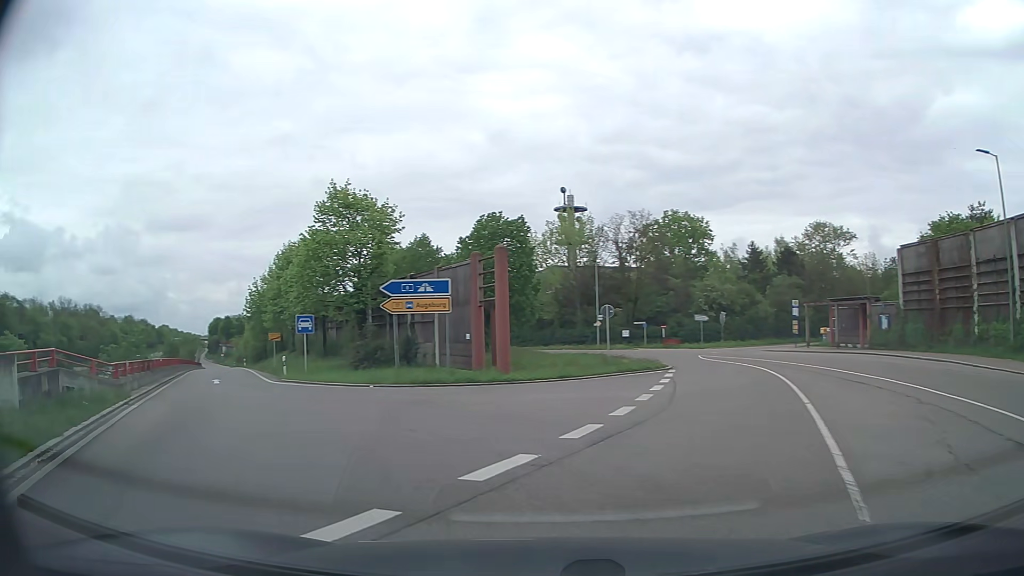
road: secondary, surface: asphalt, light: Day
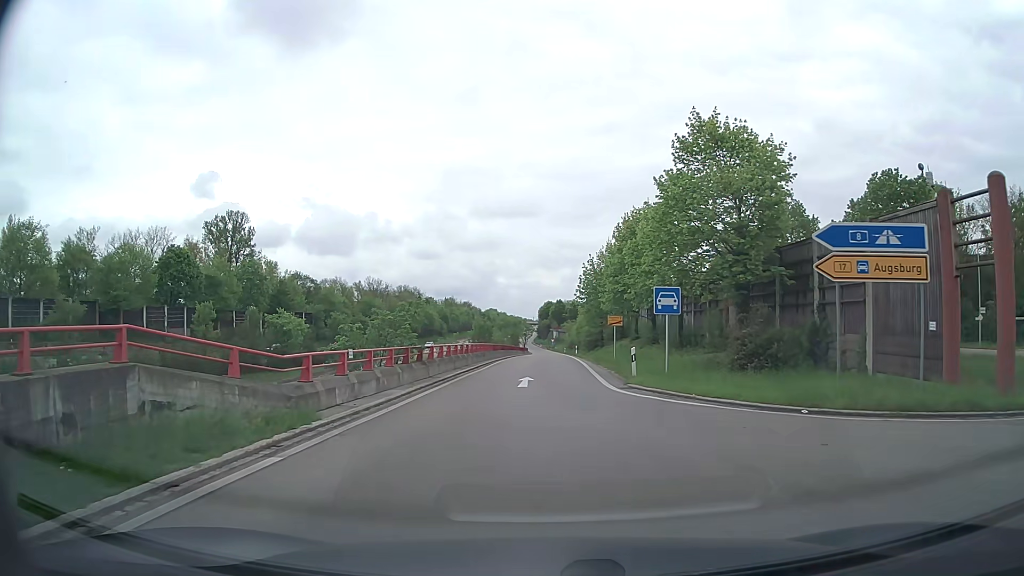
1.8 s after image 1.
(-3.8, +10.2) m; -30°
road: trunk_link
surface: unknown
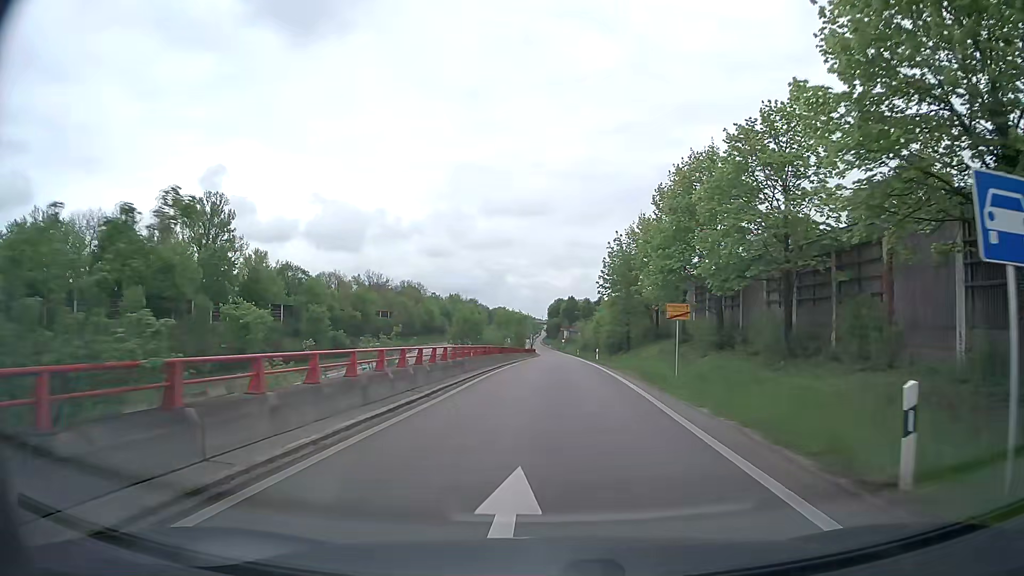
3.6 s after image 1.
(-0.2, +16.6) m; -1°
